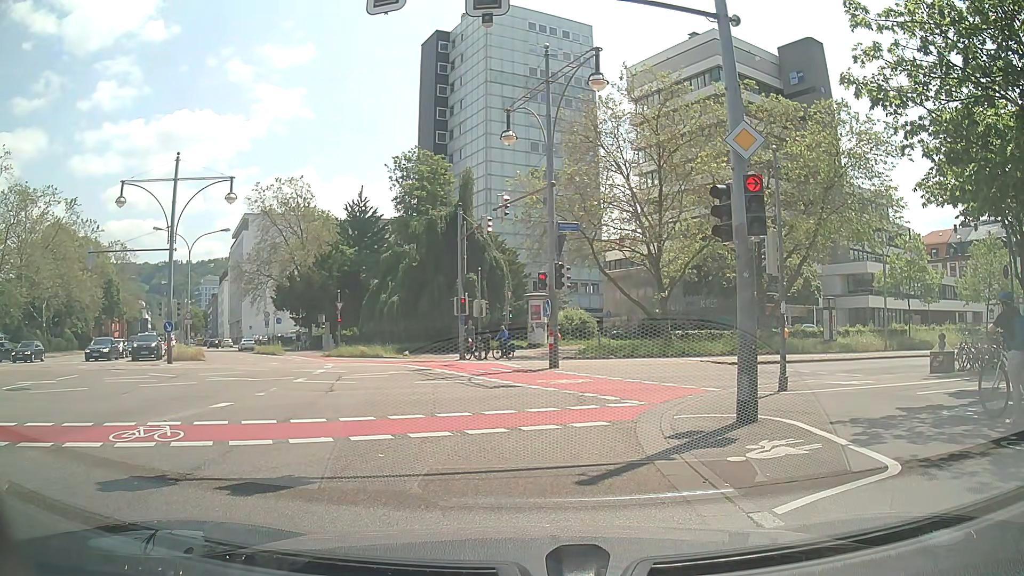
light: Day
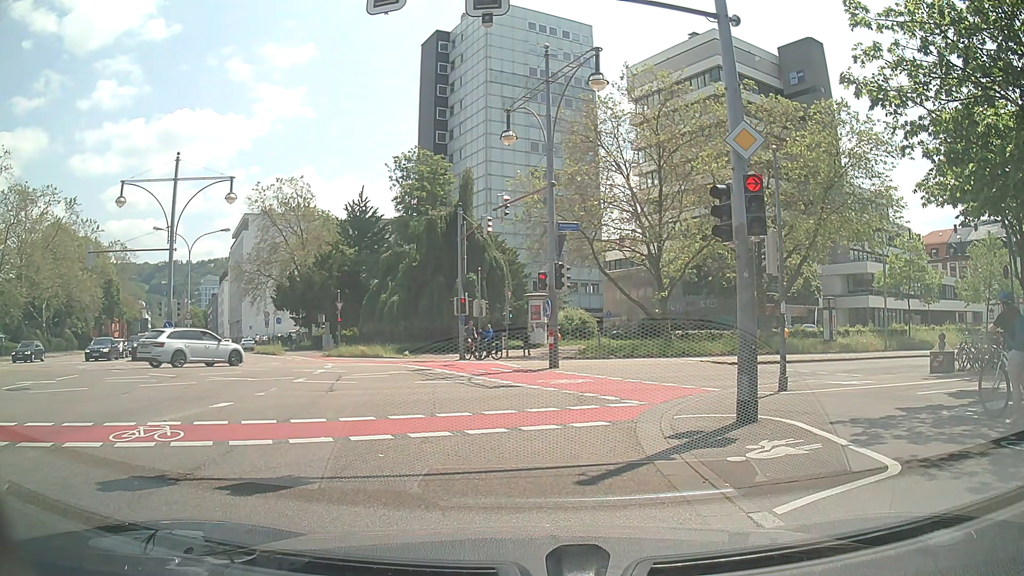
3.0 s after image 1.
(0.0, 0.0) m; 0°
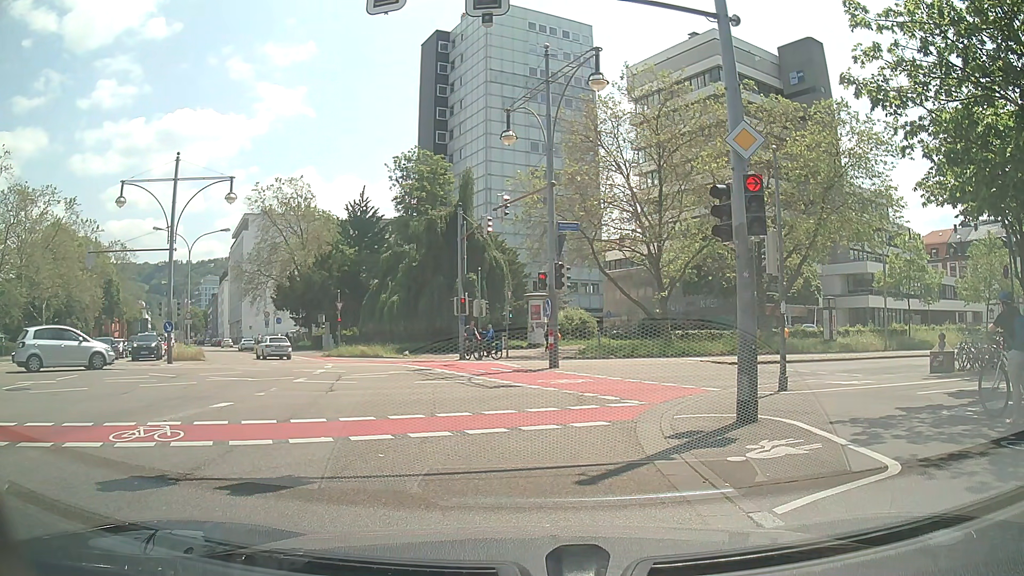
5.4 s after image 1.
(0.0, 0.0) m; 0°
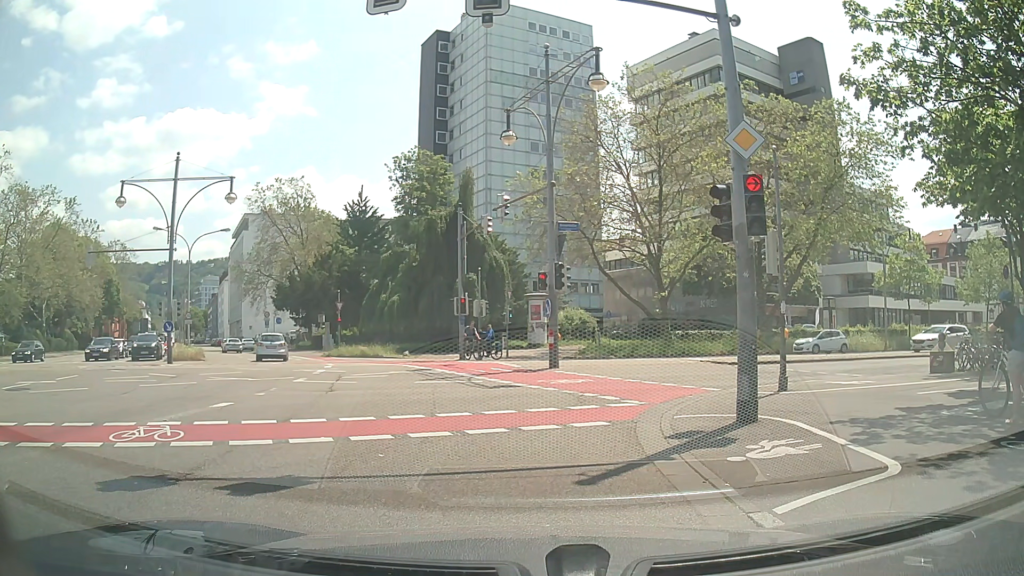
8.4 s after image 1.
(0.0, 0.0) m; 0°
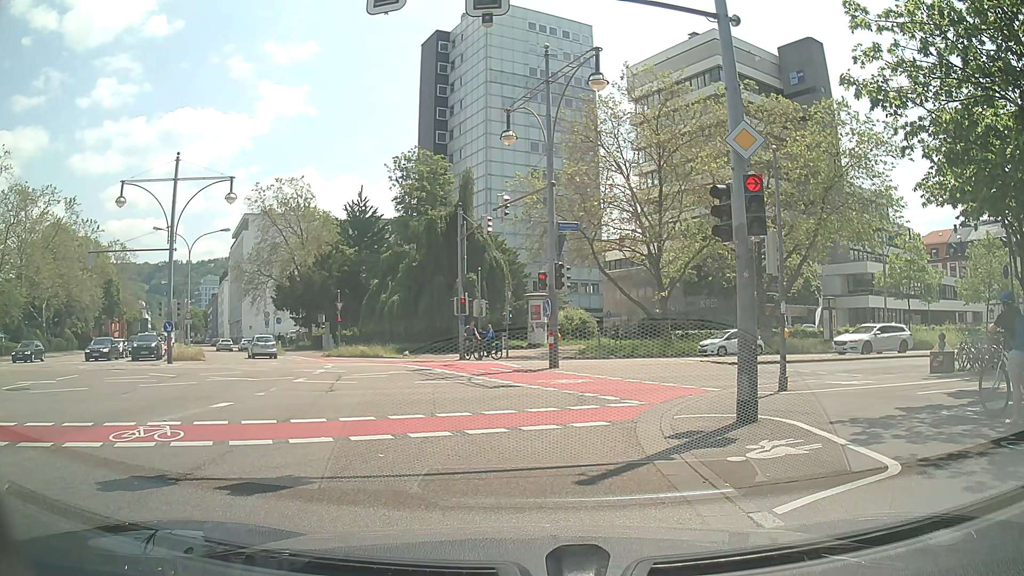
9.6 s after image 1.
(0.0, 0.0) m; 0°
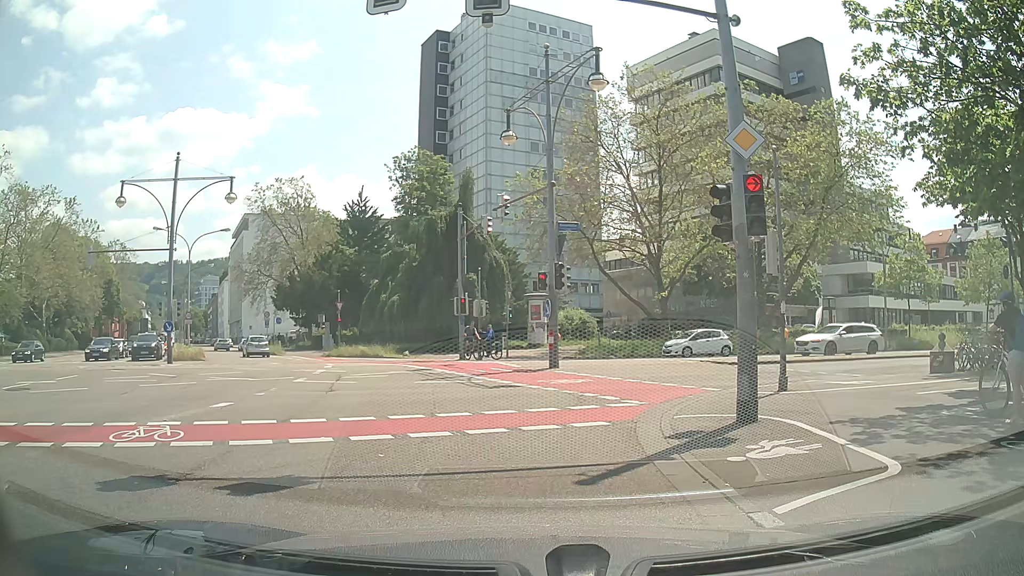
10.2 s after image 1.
(0.0, 0.0) m; 0°
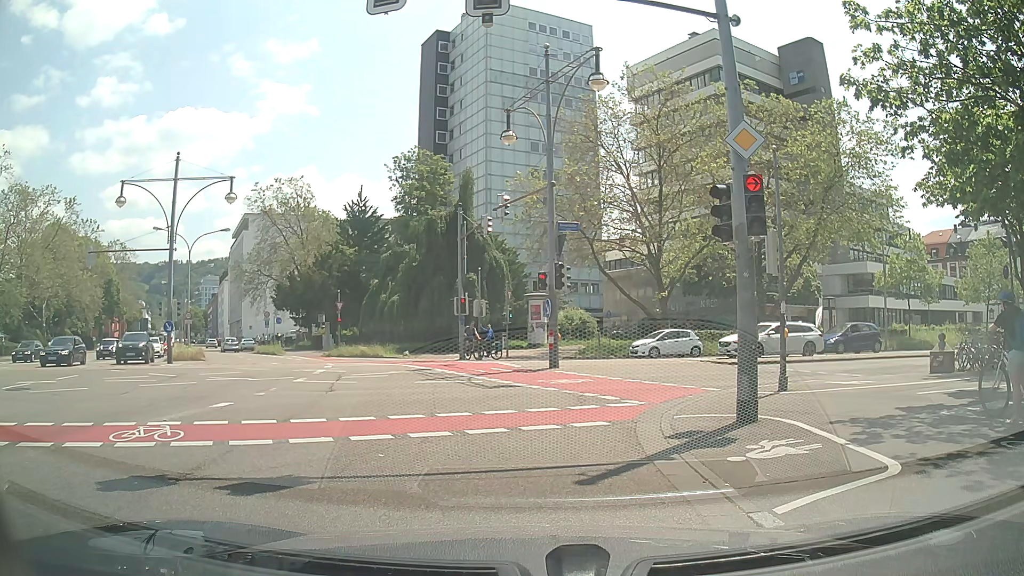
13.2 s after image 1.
(0.0, 0.0) m; 0°
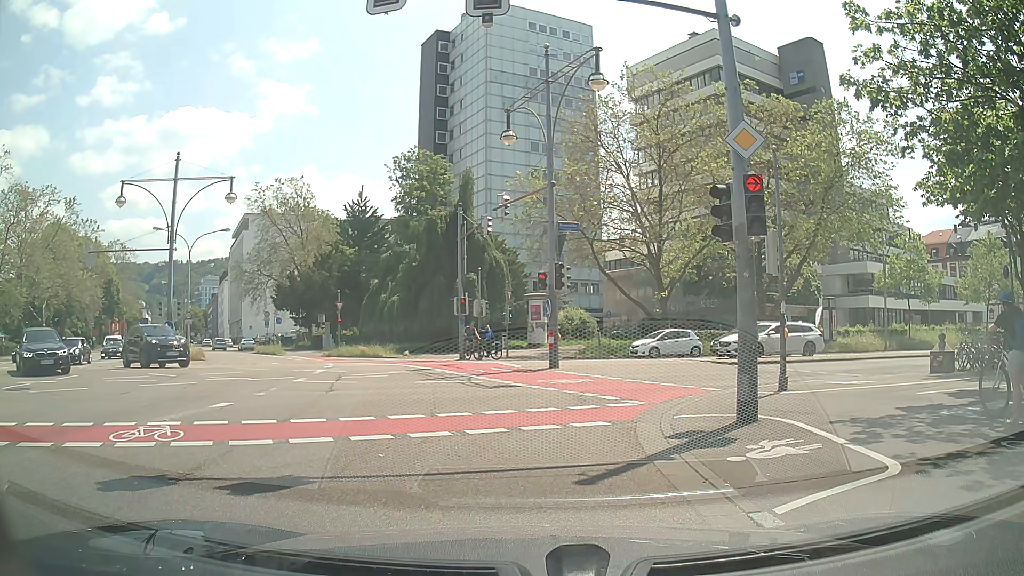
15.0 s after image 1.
(0.0, 0.0) m; 0°
